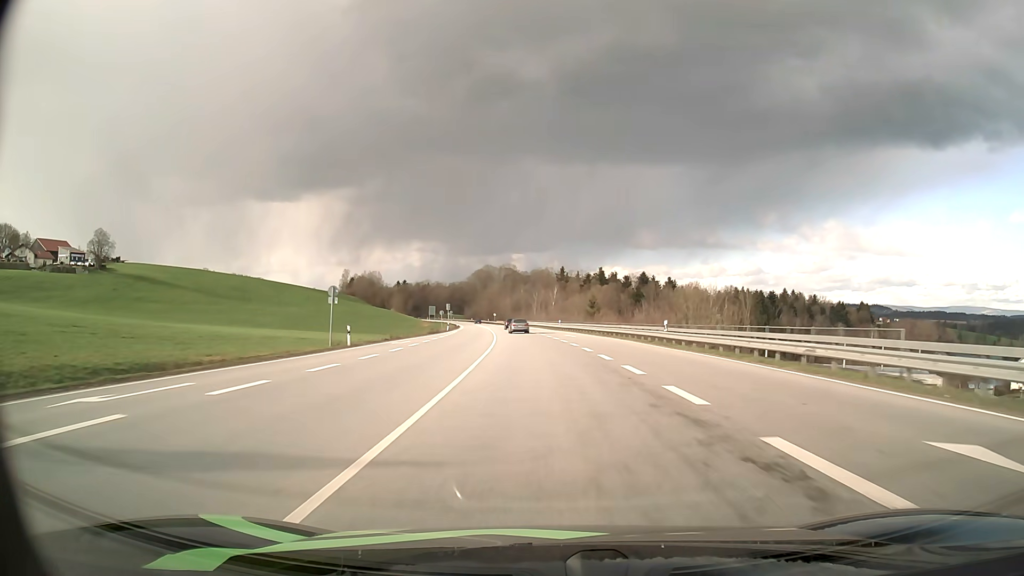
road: primary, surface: asphalt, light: Day
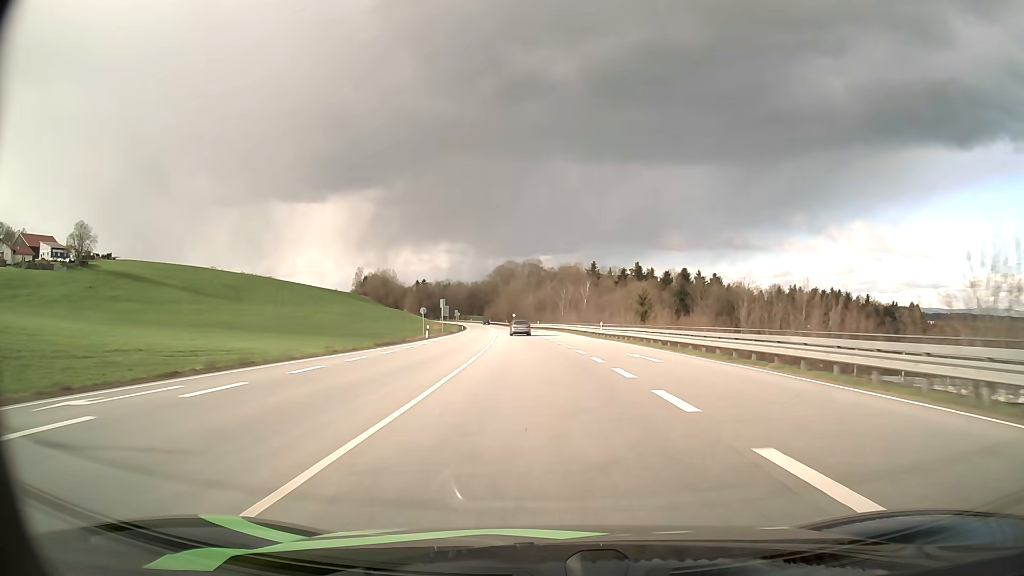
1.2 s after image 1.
(-0.7, +30.8) m; -2°
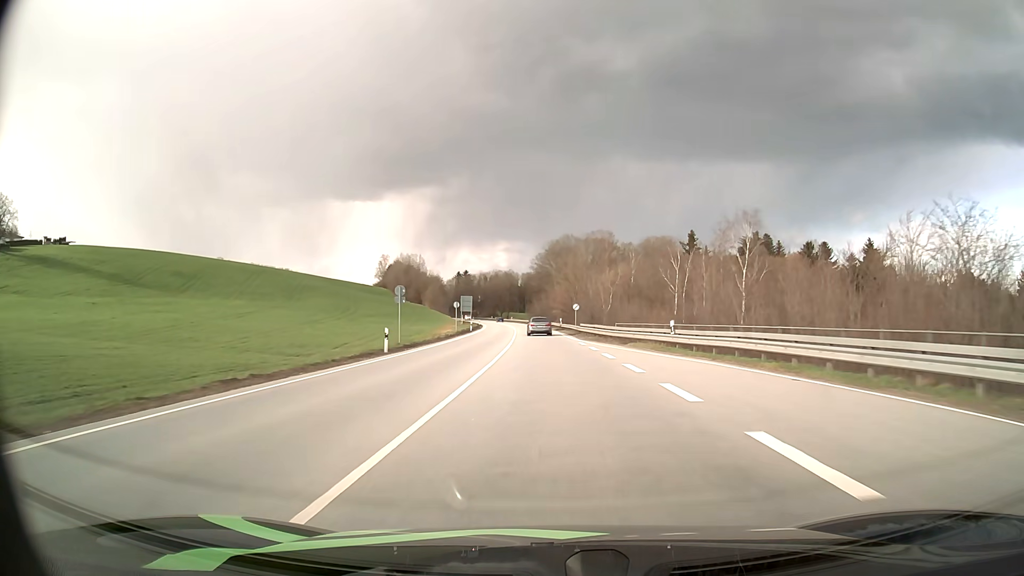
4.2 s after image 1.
(-4.3, +77.3) m; -5°
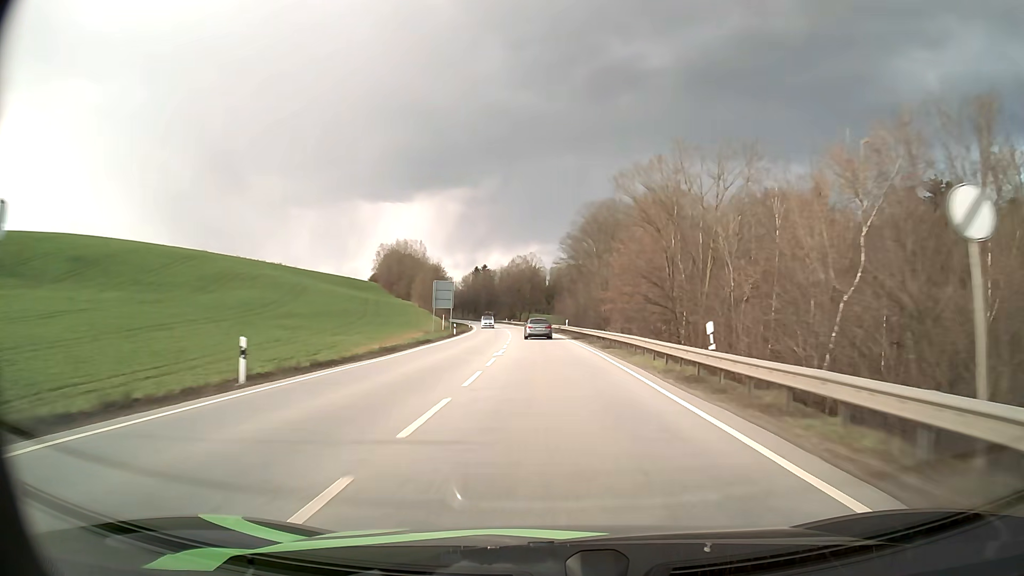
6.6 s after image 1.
(-1.2, +61.1) m; -3°
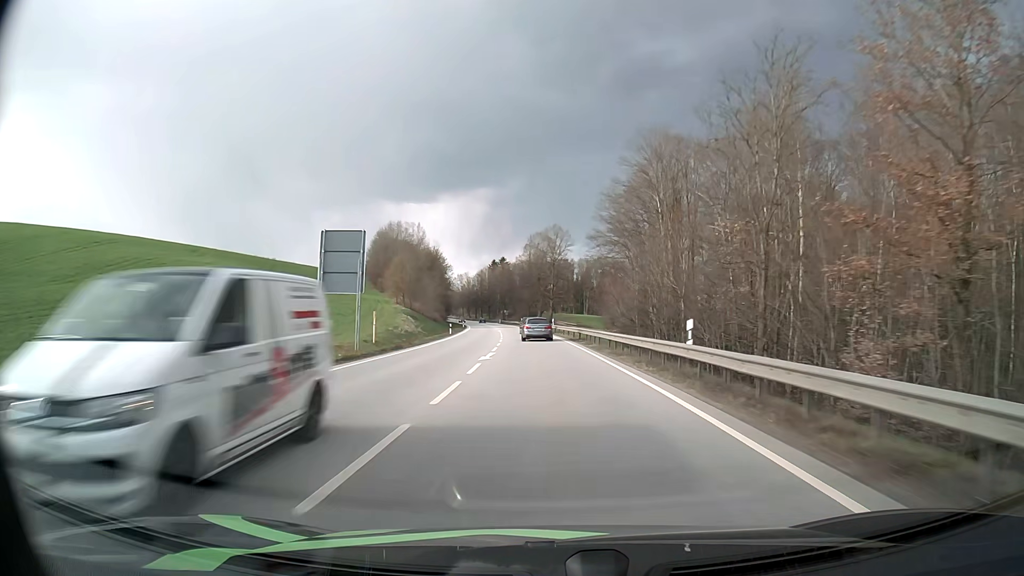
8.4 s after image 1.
(-0.8, +45.3) m; -2°
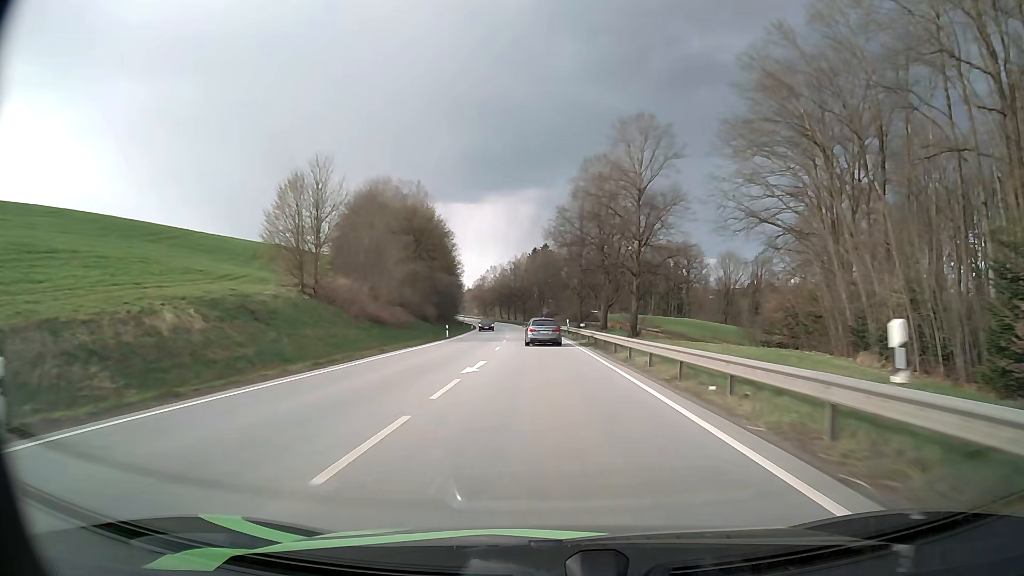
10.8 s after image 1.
(-2.3, +59.5) m; -4°
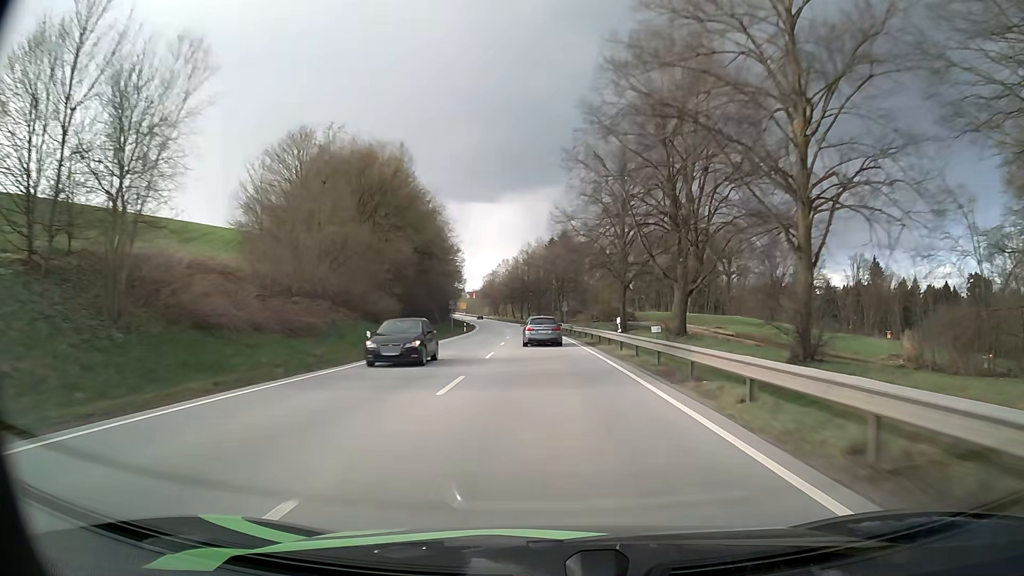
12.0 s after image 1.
(-0.4, +29.1) m; -1°
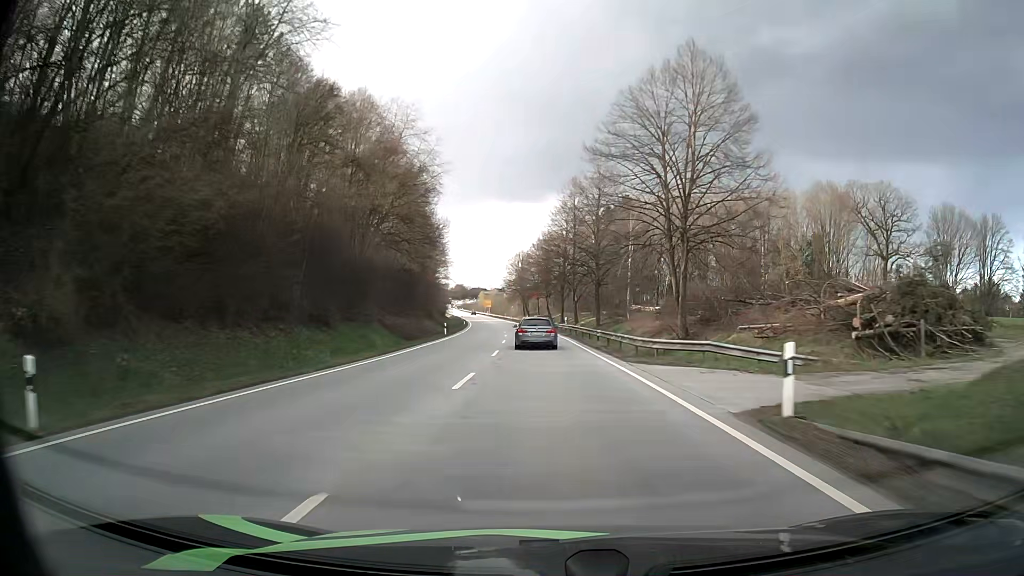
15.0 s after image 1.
(-2.3, +69.7) m; -4°
(0, +10) (0, +20) (0, +30) (-1, +40) (-1, +50) (-2, +60) (-3, +70) (-4, +80) (-5, +90) (-6, +100) m
